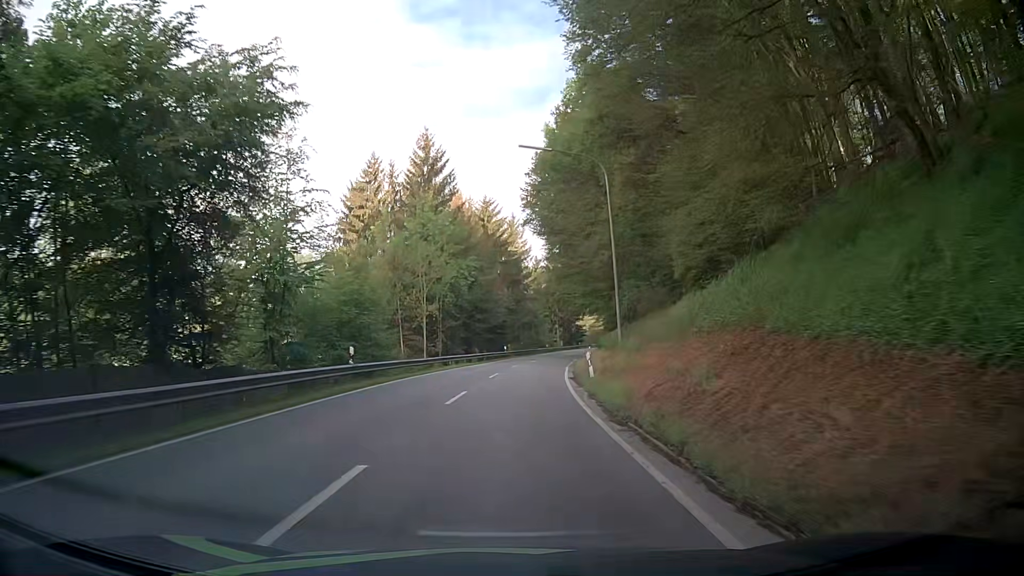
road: secondary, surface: asphalt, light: Day
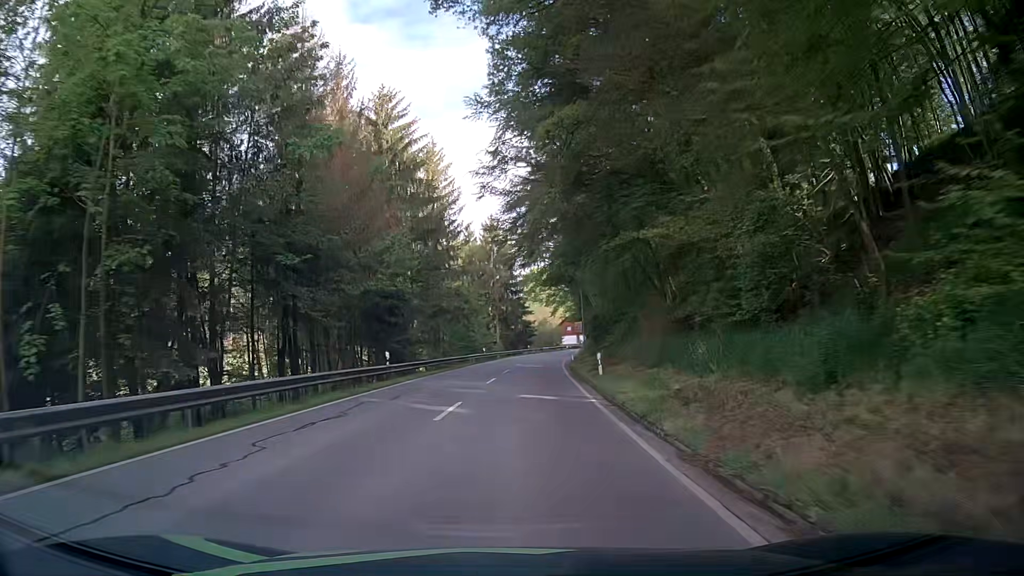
(+0.9, +39.1) m; +4°
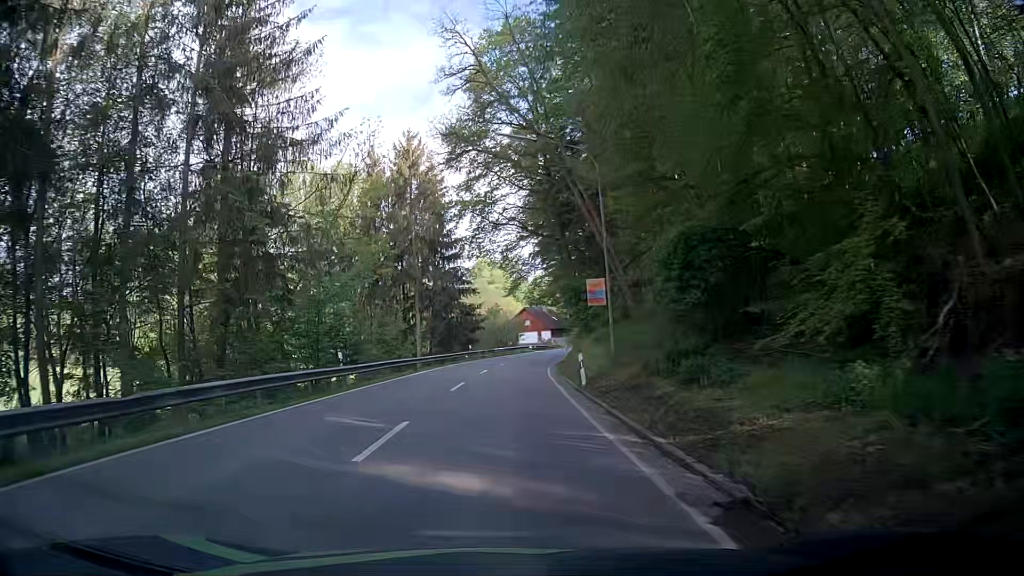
(+1.7, +39.4) m; +5°
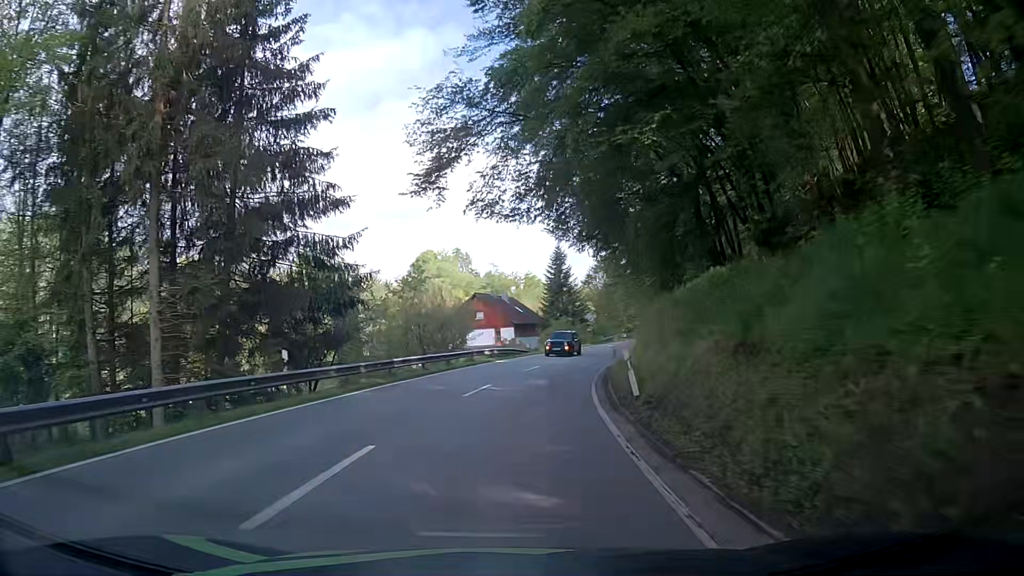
(+0.7, +39.1) m; +3°
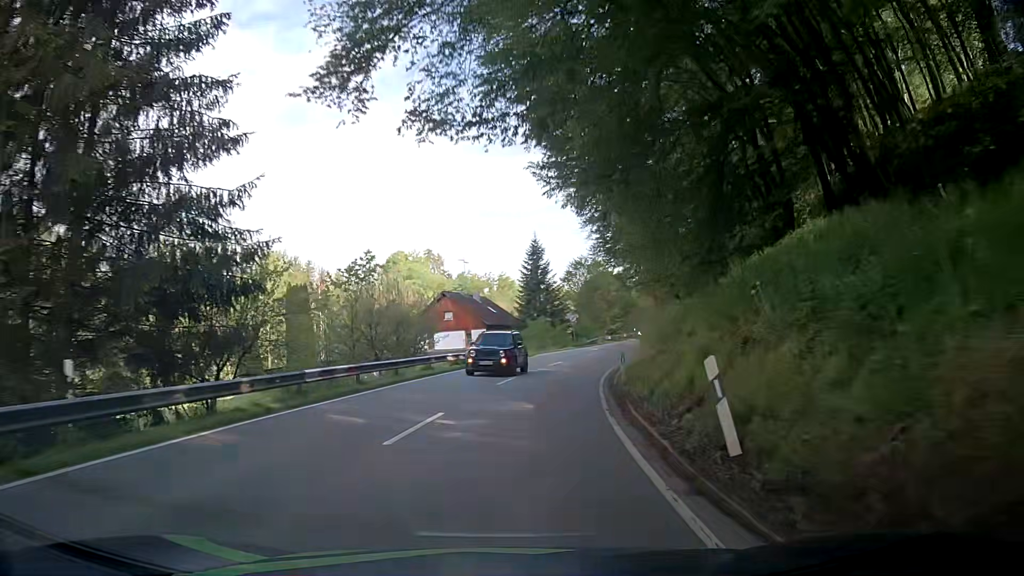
(+0.1, +7.7) m; +2°
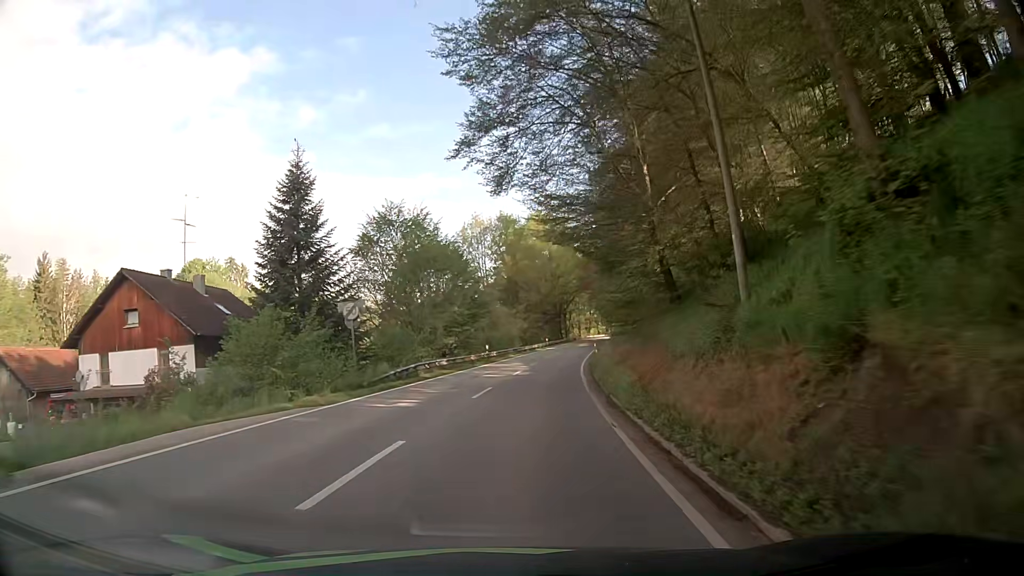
(+5.0, +38.3) m; +16°
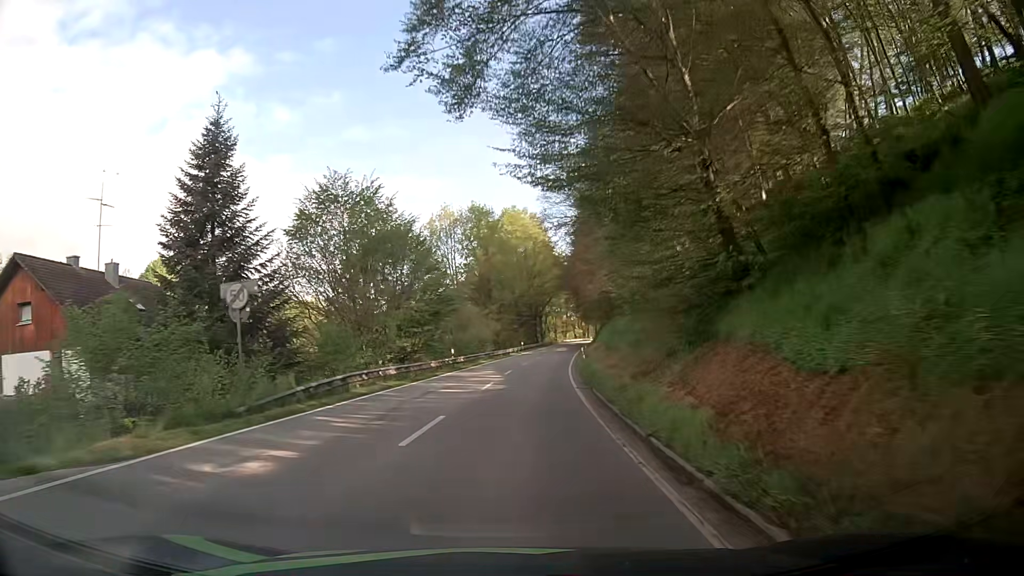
(+0.1, +8.1) m; +2°
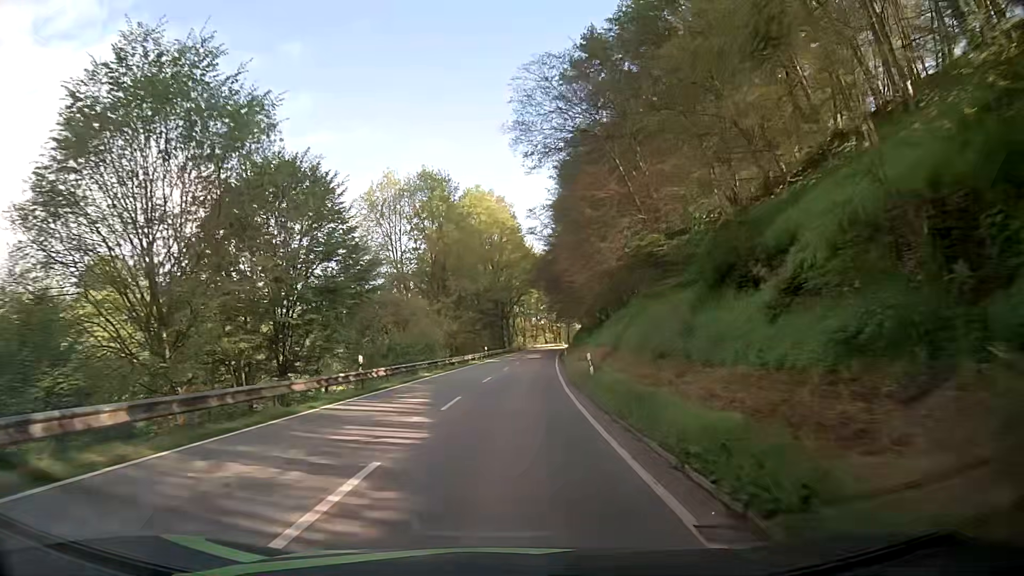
(+0.6, +17.6) m; +3°
(0, +10) (0, +20) (+1, +30) (+1, +40) (+2, +50) (+3, +60) (+3, +70) (+4, +80) (+5, +90) (+6, +100) m
